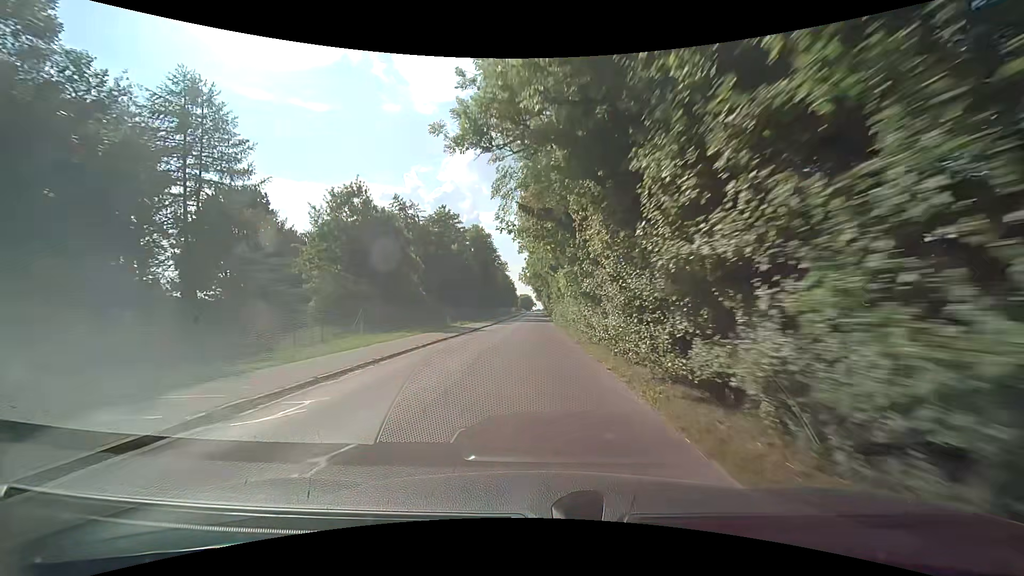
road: unclassified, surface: asphalt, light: Day
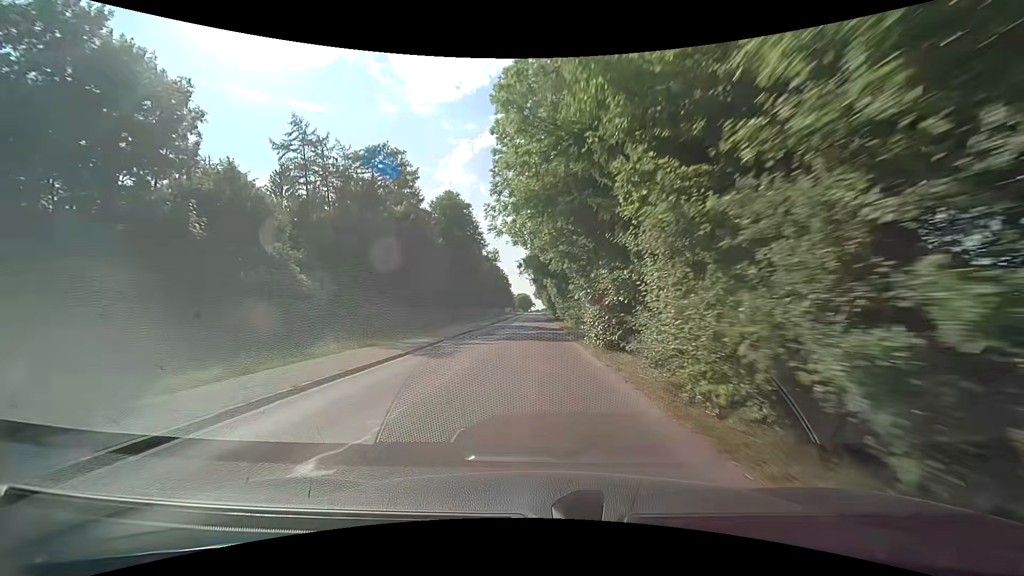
(-0.6, +36.1) m; -1°
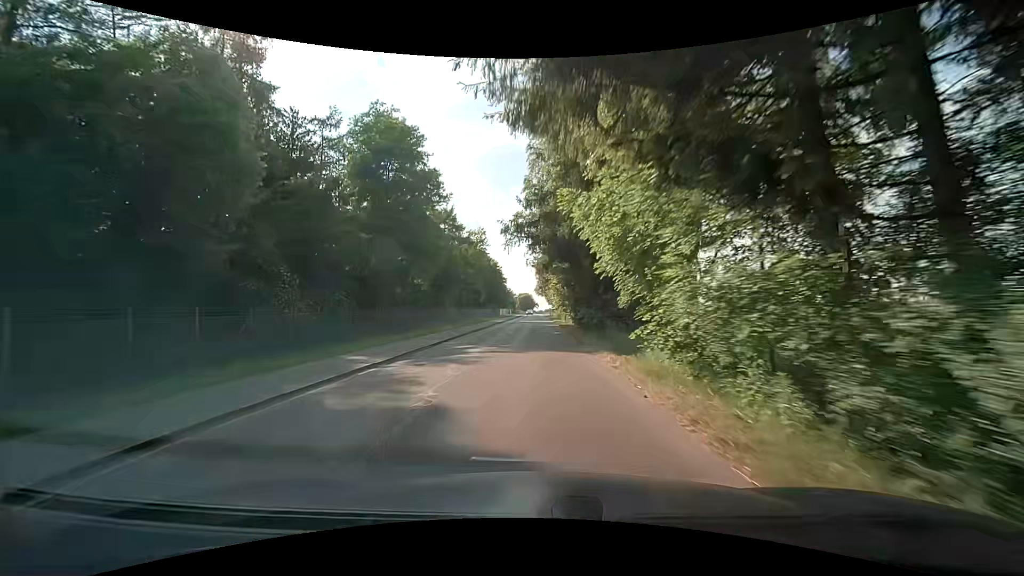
(+0.1, +36.3) m; -1°
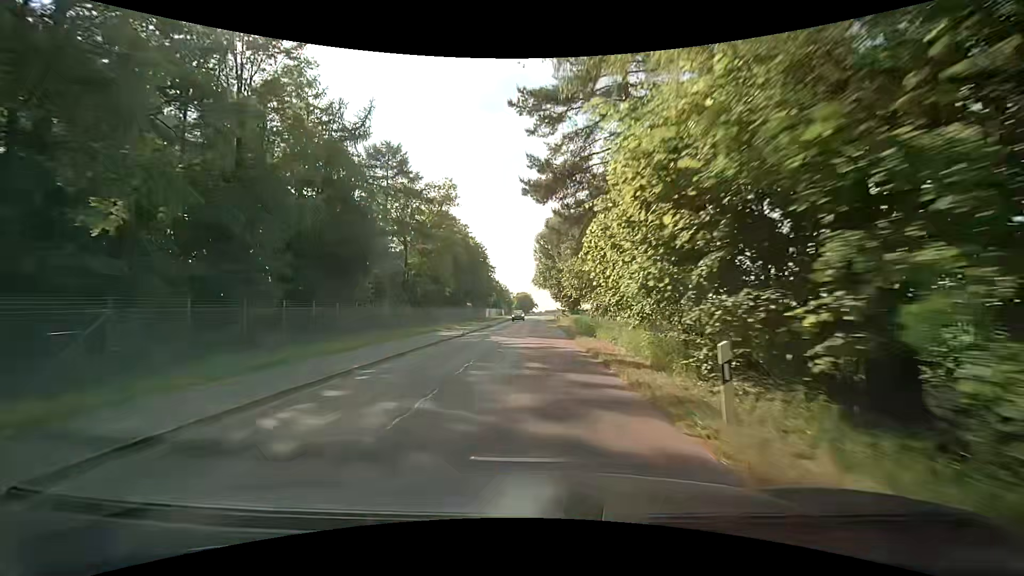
(+0.3, +36.7) m; 0°
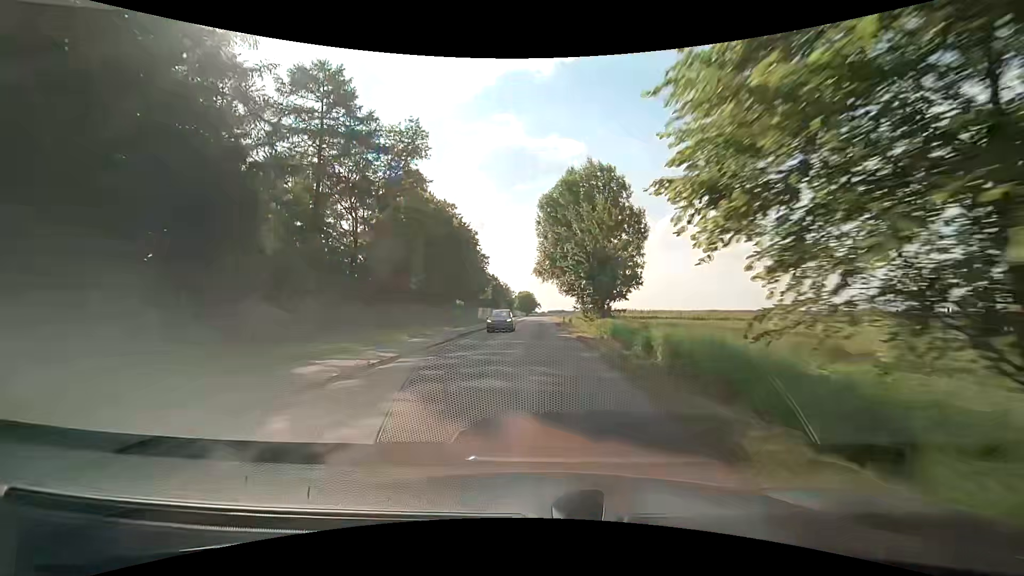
(0.0, +18.6) m; 0°
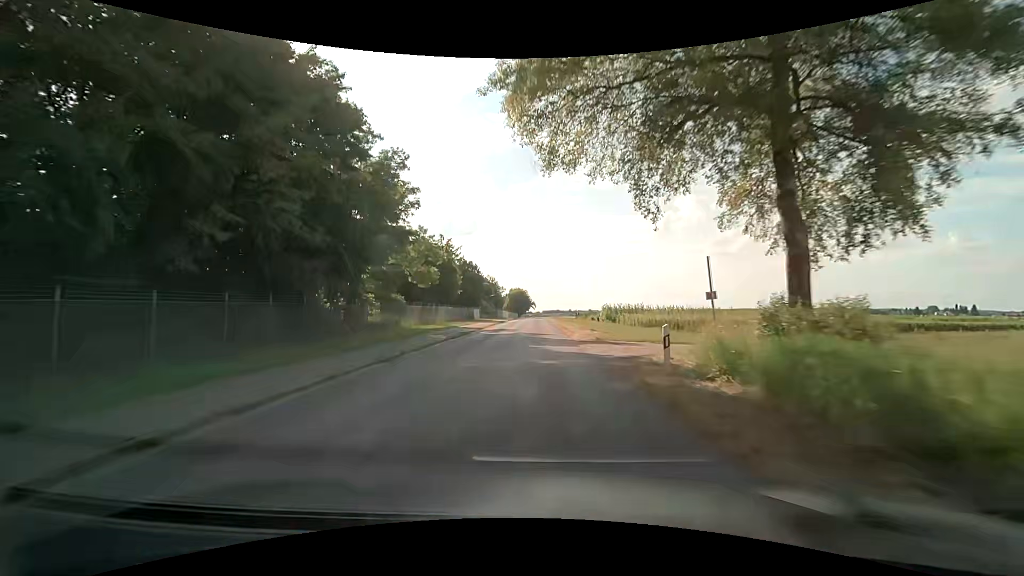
(+0.4, +45.9) m; +1°
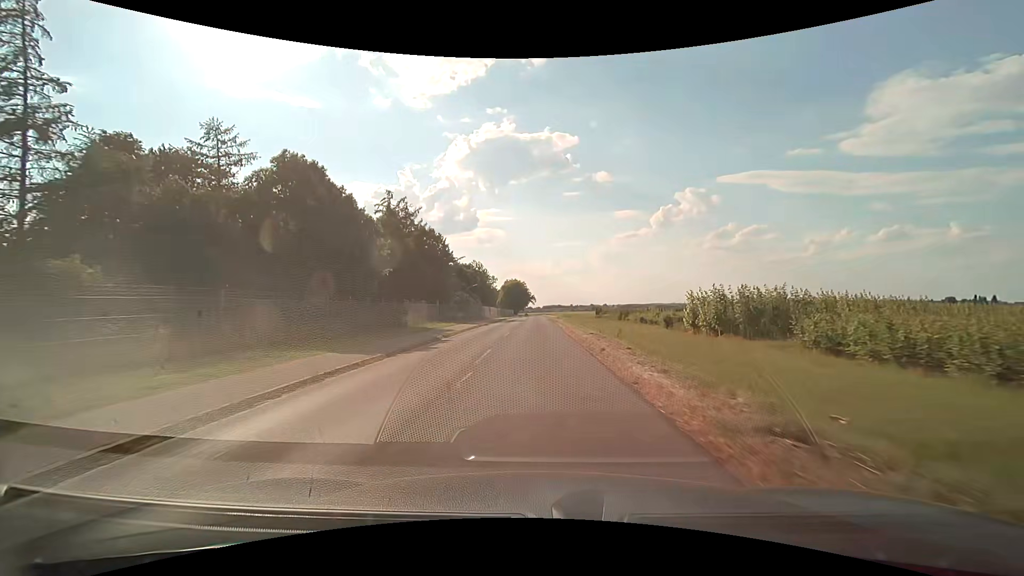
(-0.1, +45.2) m; 0°
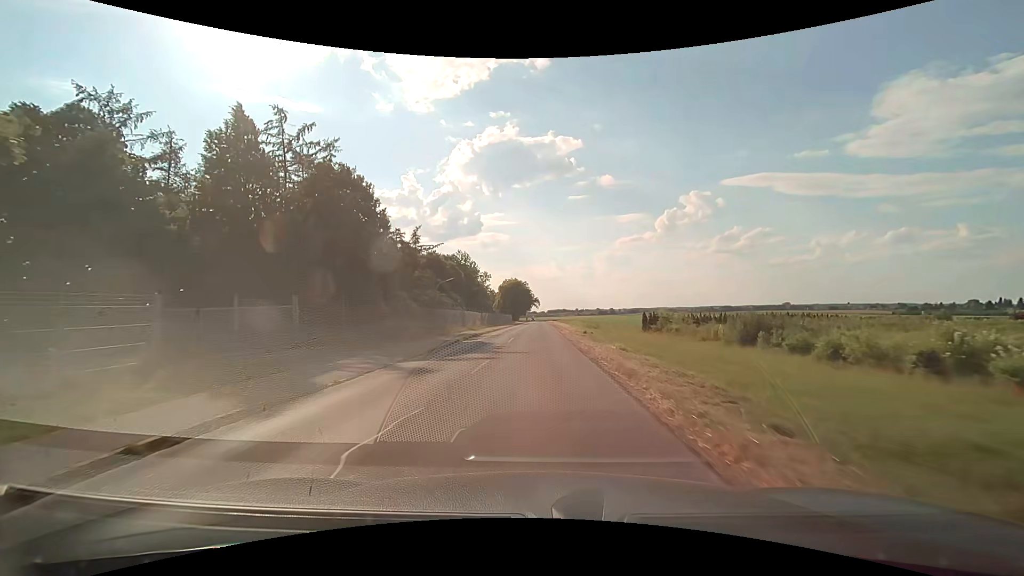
(+0.1, +36.6) m; 0°
(0, +10) (0, +20) (0, +30) (0, +40) (0, +50) (0, +60) (0, +70) (0, +80) (+1, +90) (+1, +100) m
